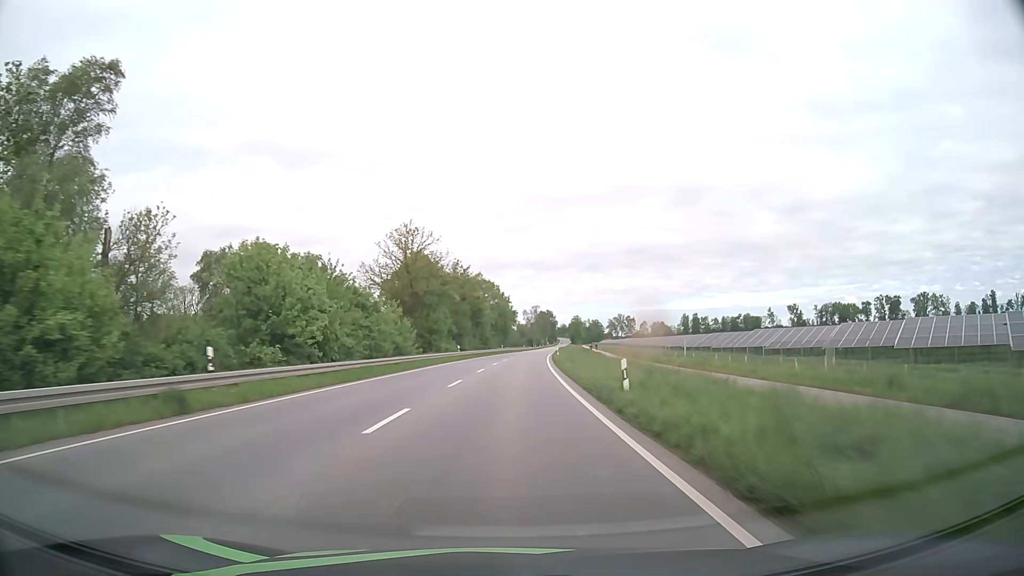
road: primary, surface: asphalt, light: Day
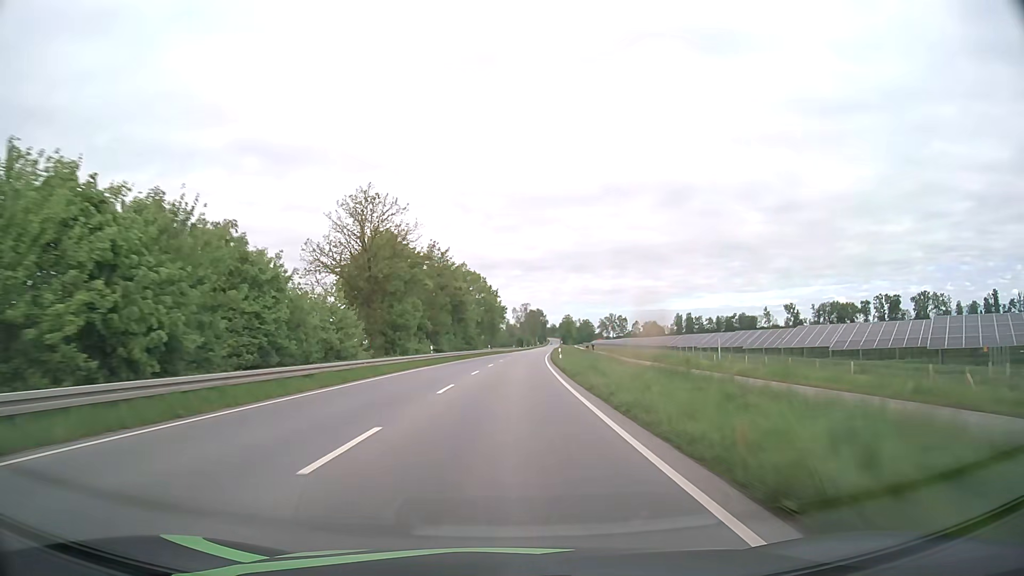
(+0.1, +15.2) m; +1°
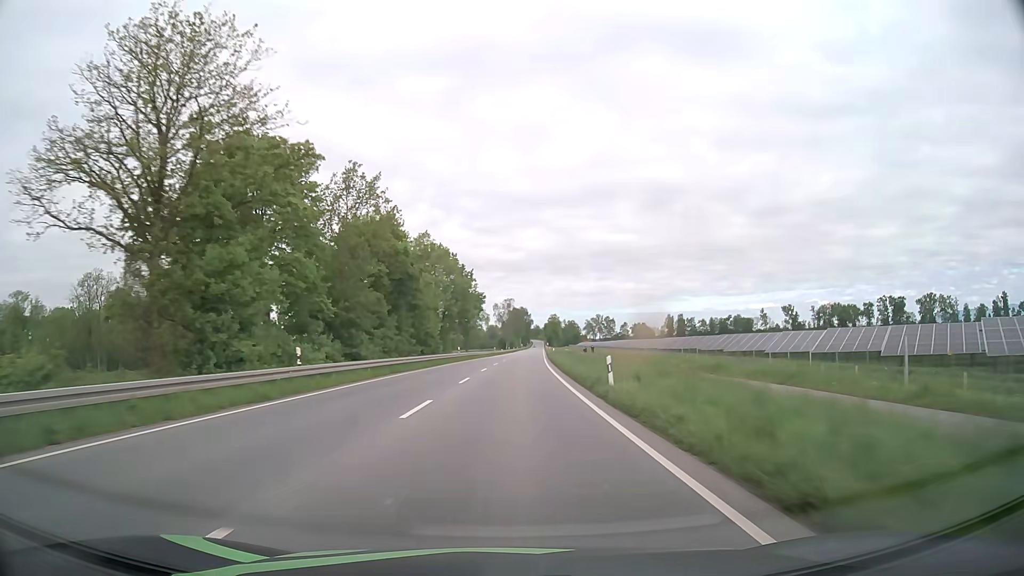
(+0.5, +30.4) m; +2°
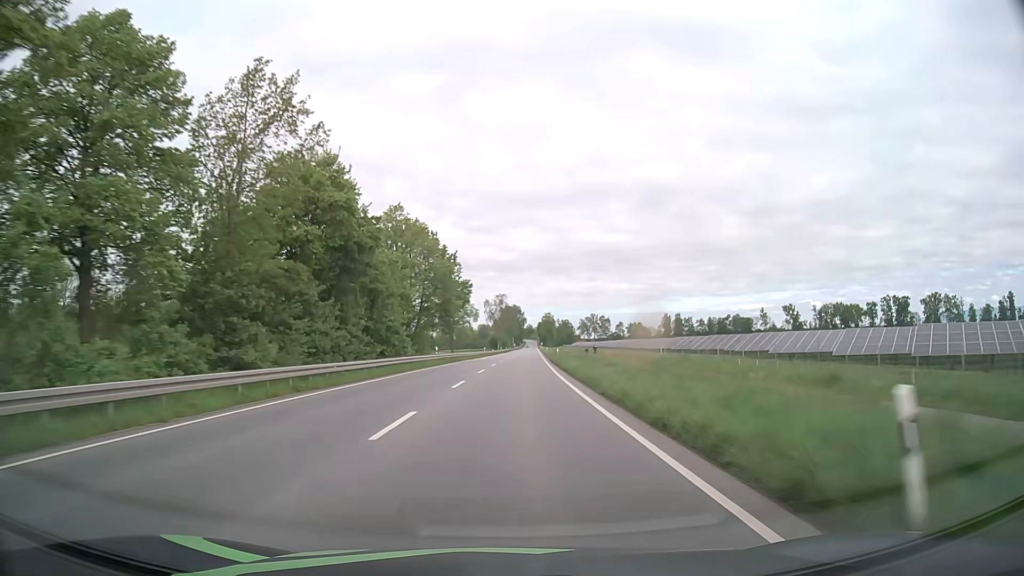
(+0.1, +15.2) m; +1°
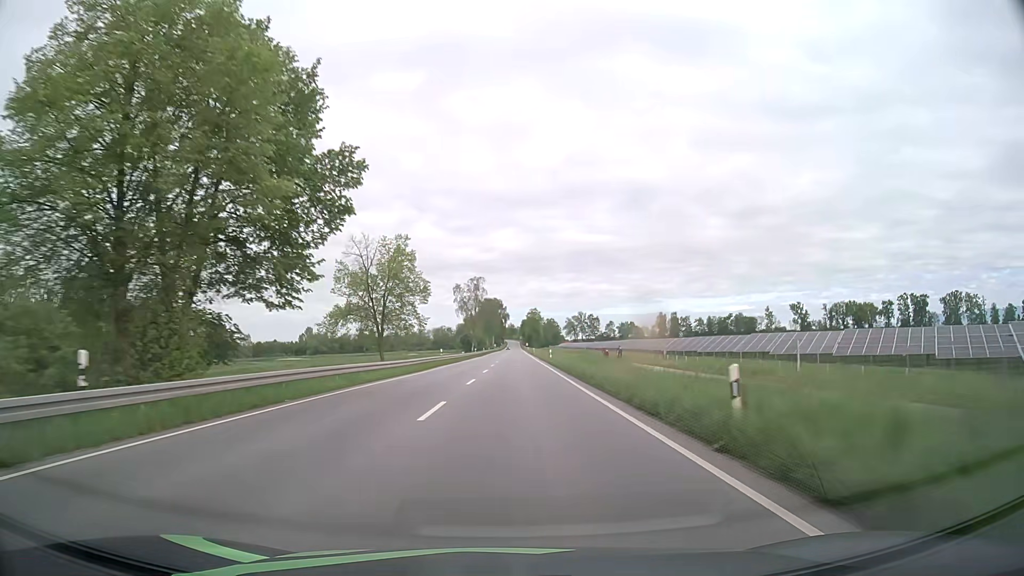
(+0.8, +45.4) m; +2°
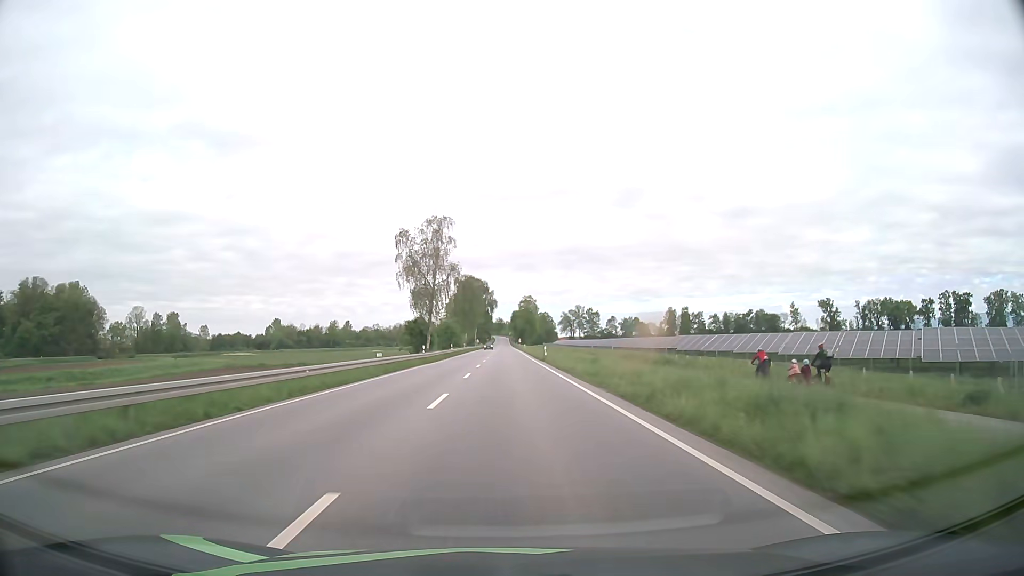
(+0.7, +58.5) m; +1°
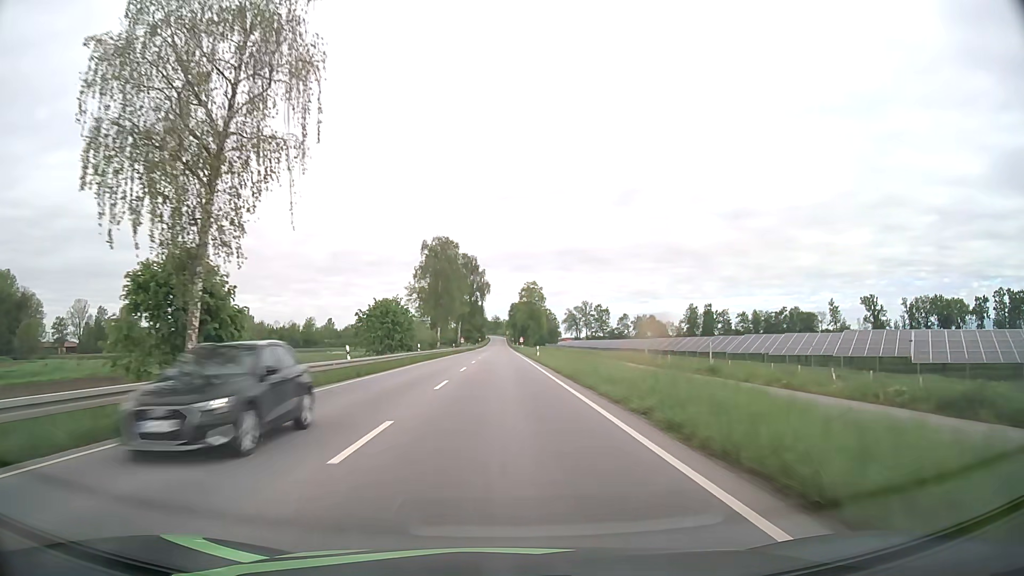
(+0.2, +54.4) m; 0°
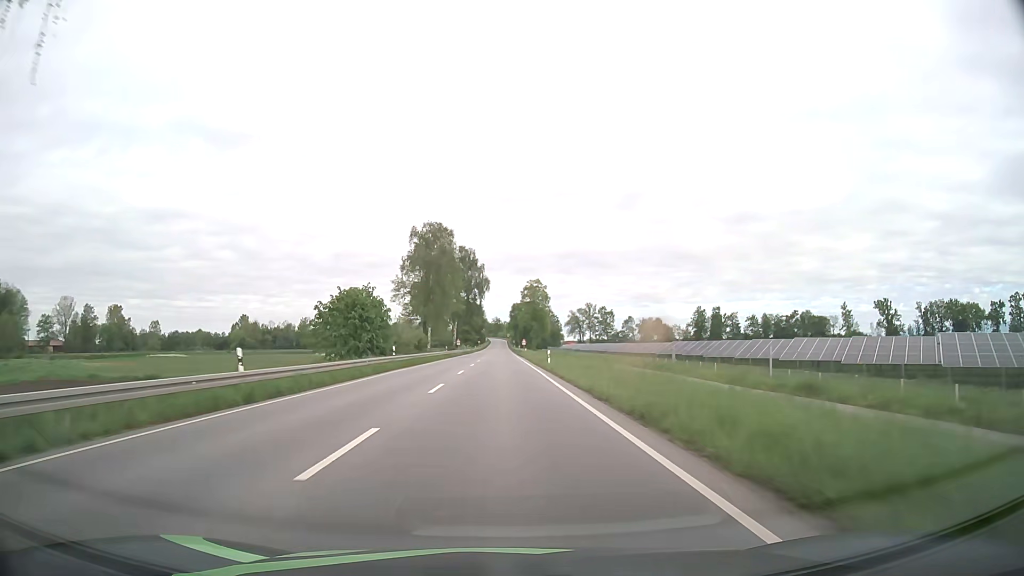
(0.0, +13.0) m; 0°
